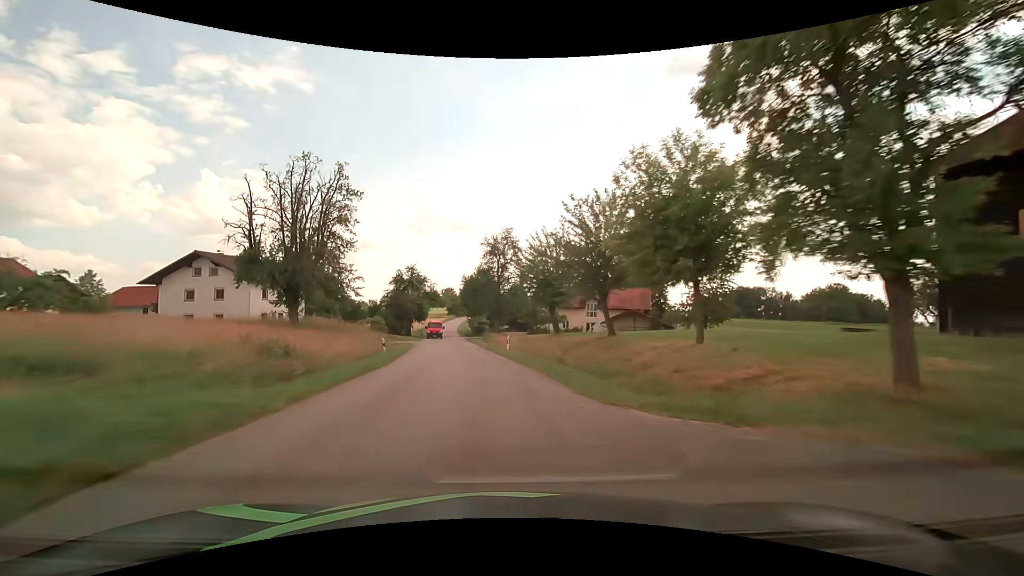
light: Day
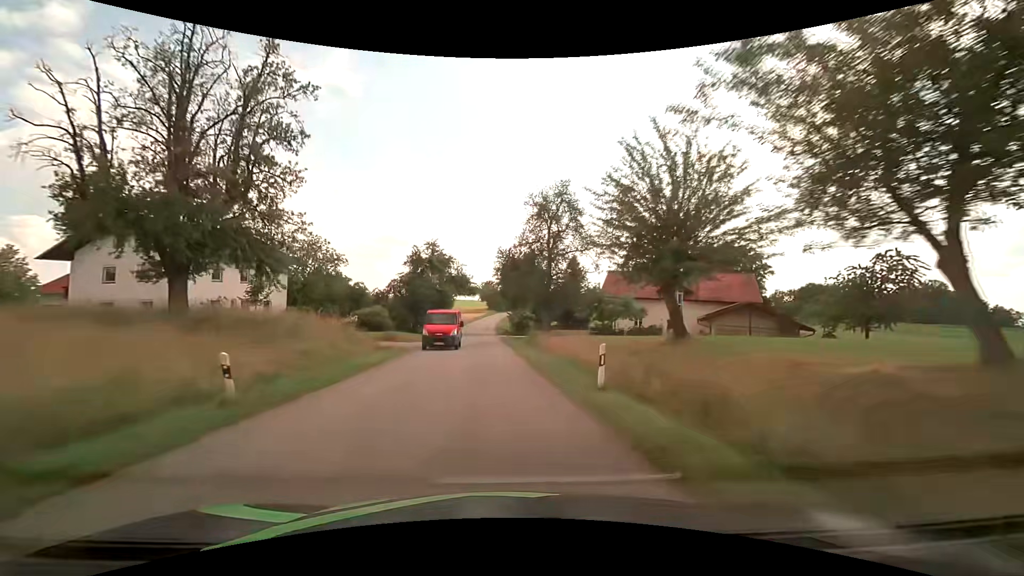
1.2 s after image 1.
(-0.9, +19.2) m; -5°
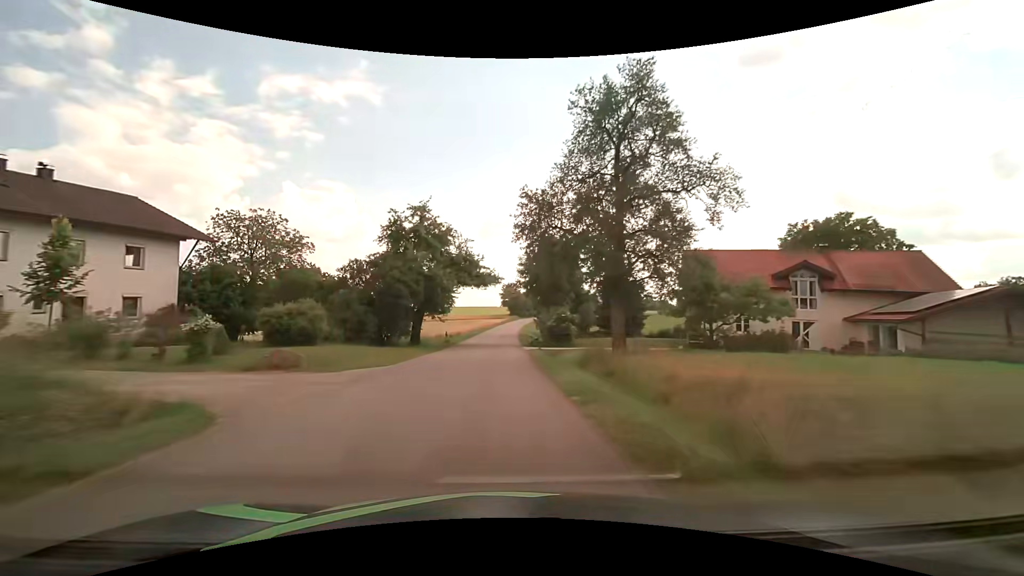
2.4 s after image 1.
(-0.4, +20.2) m; -3°
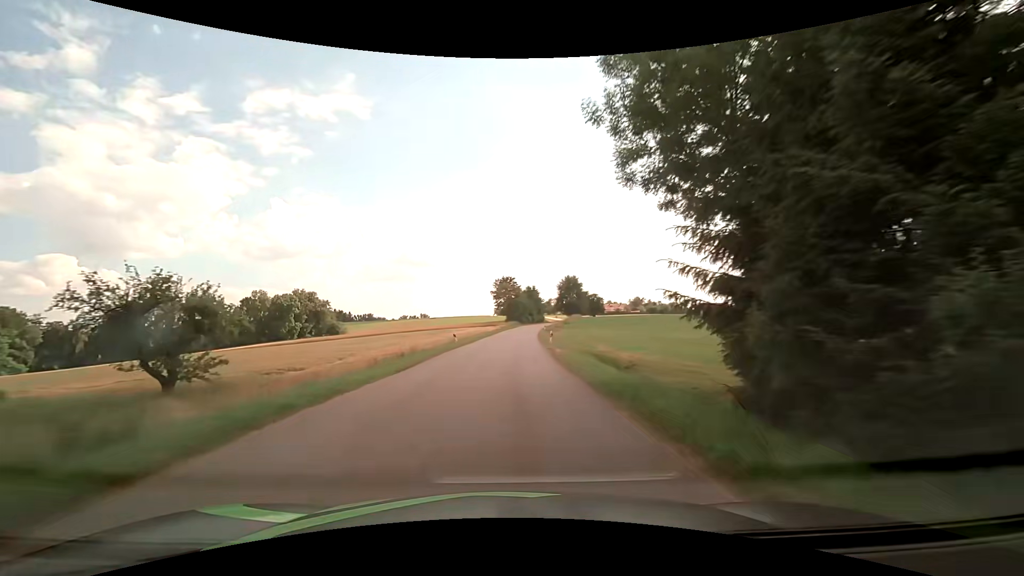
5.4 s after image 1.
(-0.6, +54.1) m; 0°
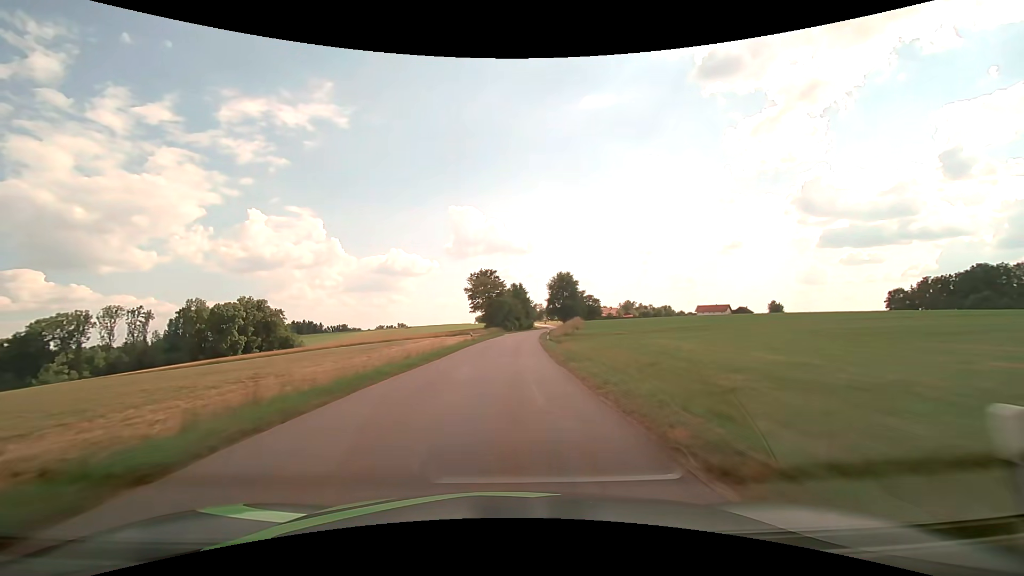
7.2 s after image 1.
(+0.7, +33.7) m; +2°
(0, +10) (0, +20) (0, +30) (+1, +40) (+1, +50) (+2, +60) (+3, +70) (+4, +80) (+5, +90) (+6, +100) m
